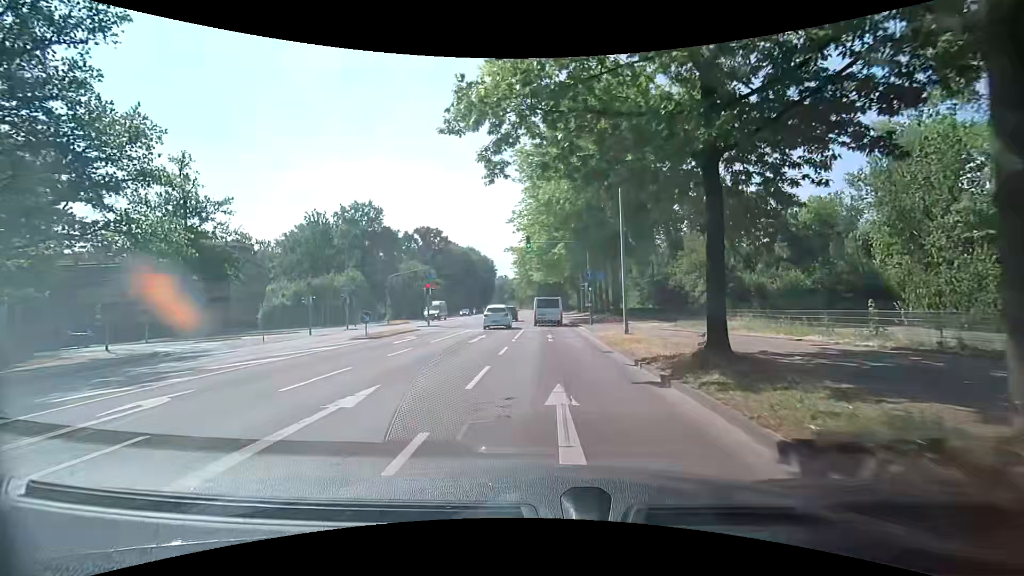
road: secondary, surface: asphalt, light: Day
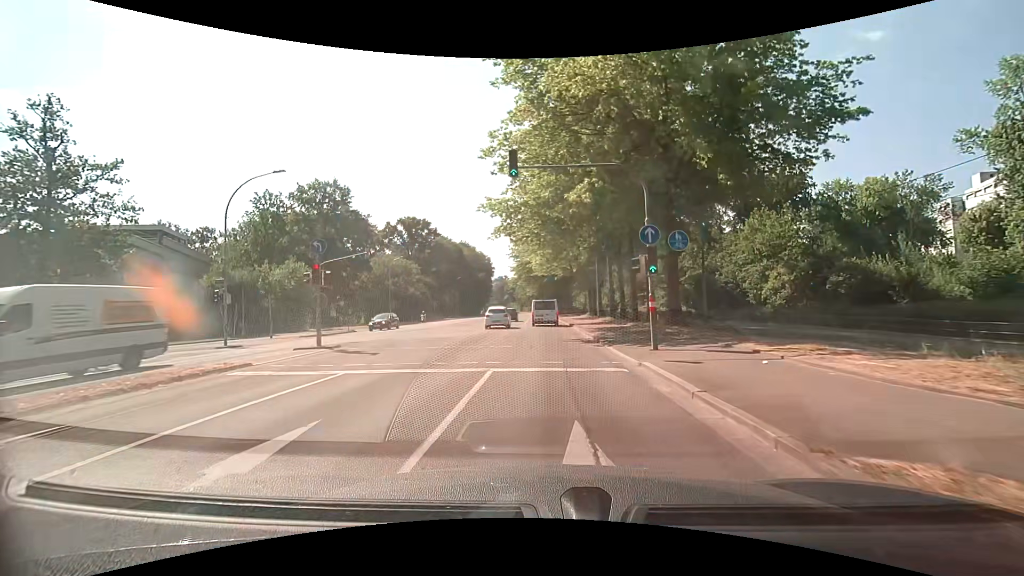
(-0.5, +18.2) m; -2°
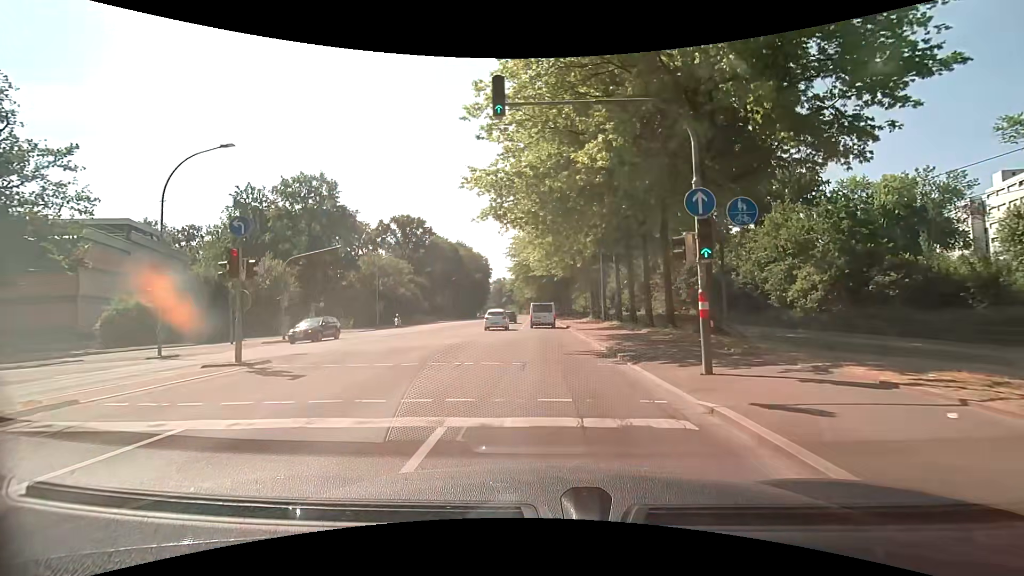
(0.0, +4.9) m; 0°
(0, +10) (0, +20) (0, +30) (0, +40) (0, +50) (-1, +60) (-1, +70) (-1, +80) (-1, +90) (-1, +100) m
